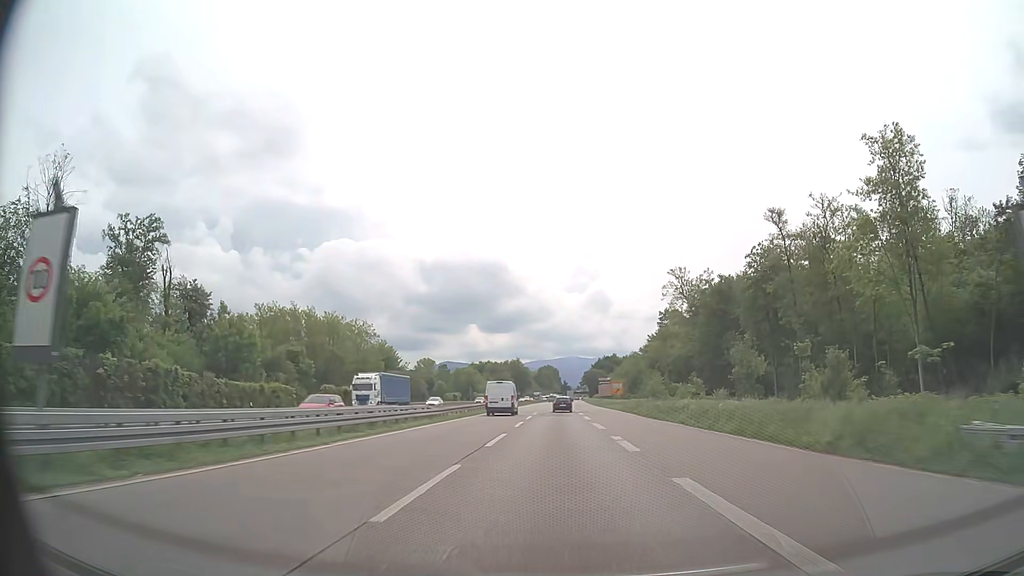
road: trunk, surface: asphalt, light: Day
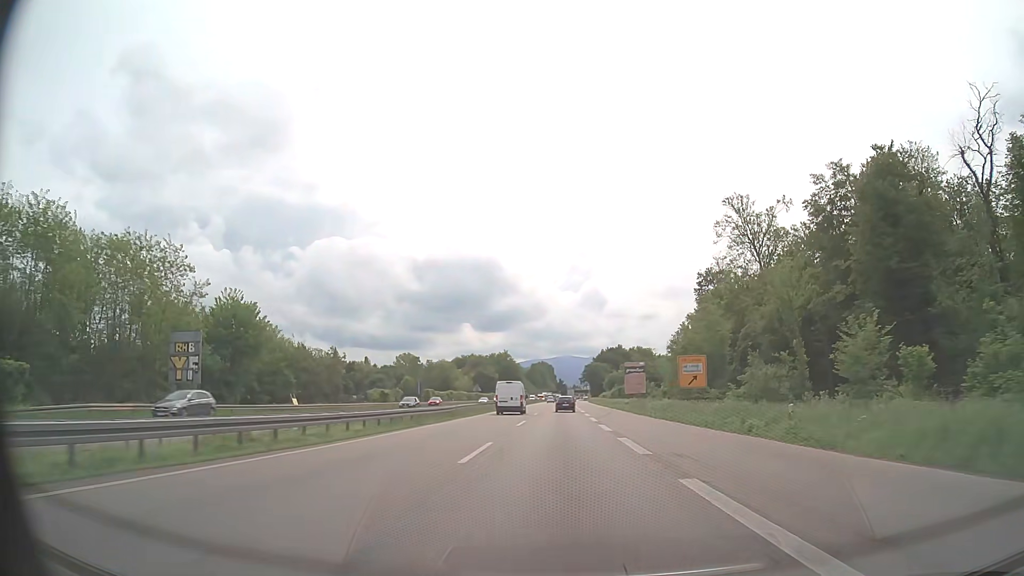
(+0.1, +59.4) m; 0°
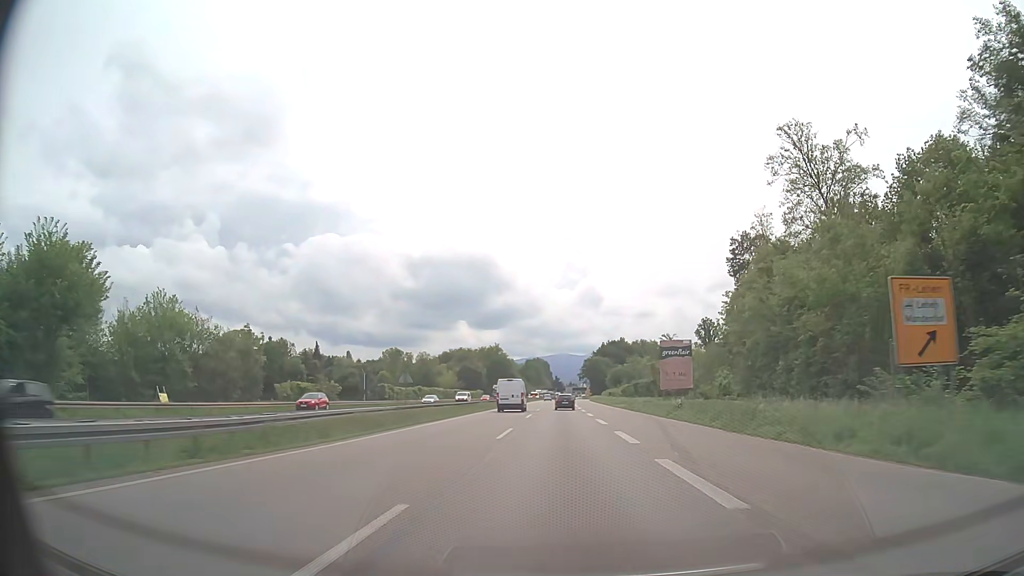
(+0.1, +29.6) m; 0°
(0, +10) (0, +20) (0, +30) (0, +40) (0, +50) (0, +60) (0, +70) (+1, +80) (+1, +90) (+1, +100) m
